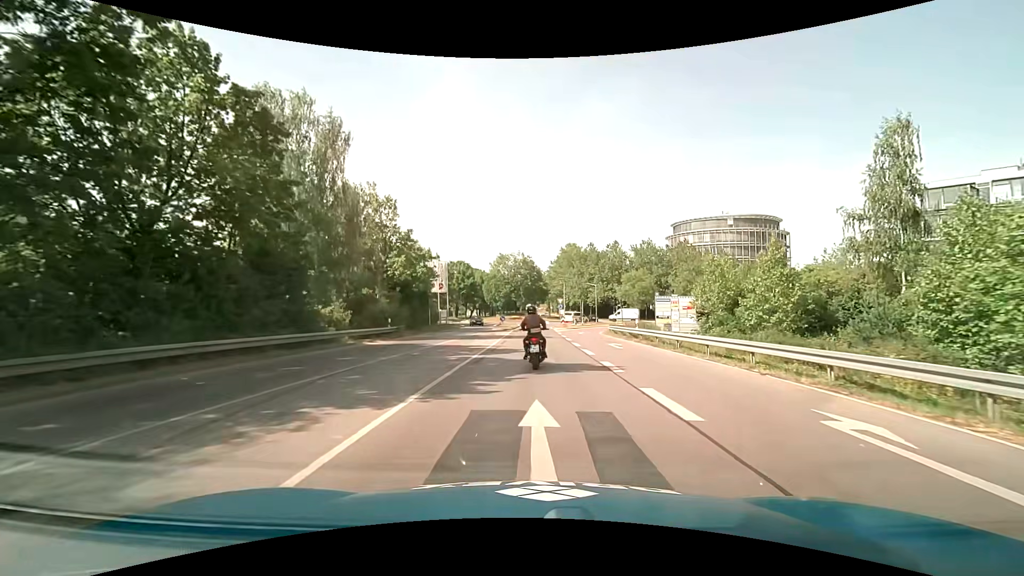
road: tertiary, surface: asphalt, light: Day
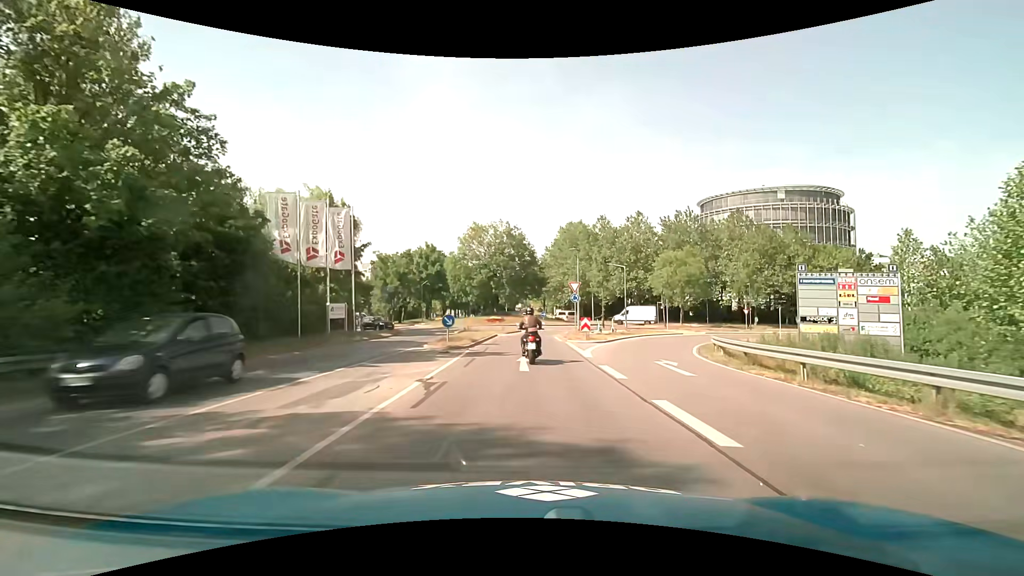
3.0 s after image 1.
(0.0, +31.1) m; +1°
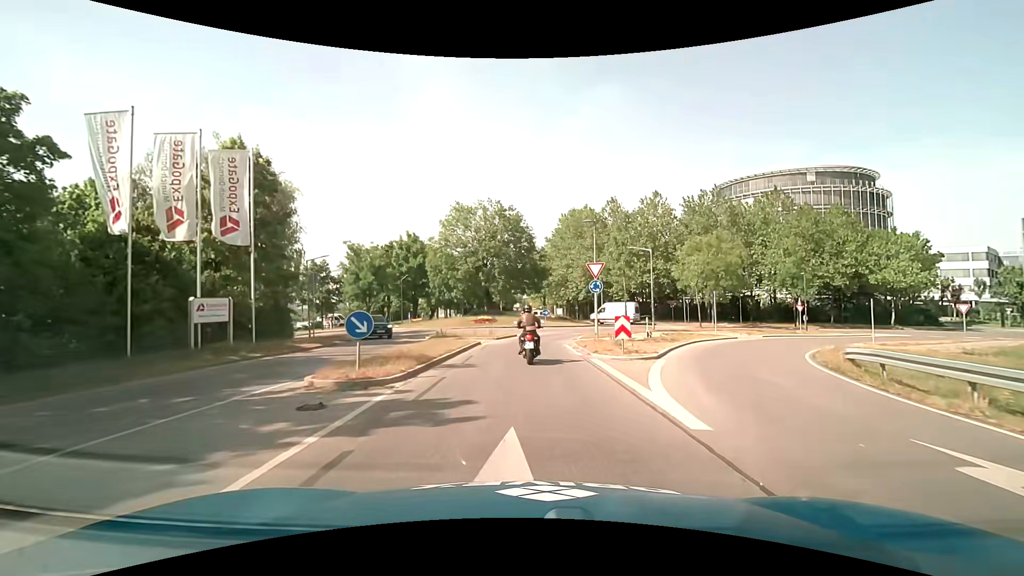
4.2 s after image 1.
(0.0, +11.4) m; 0°
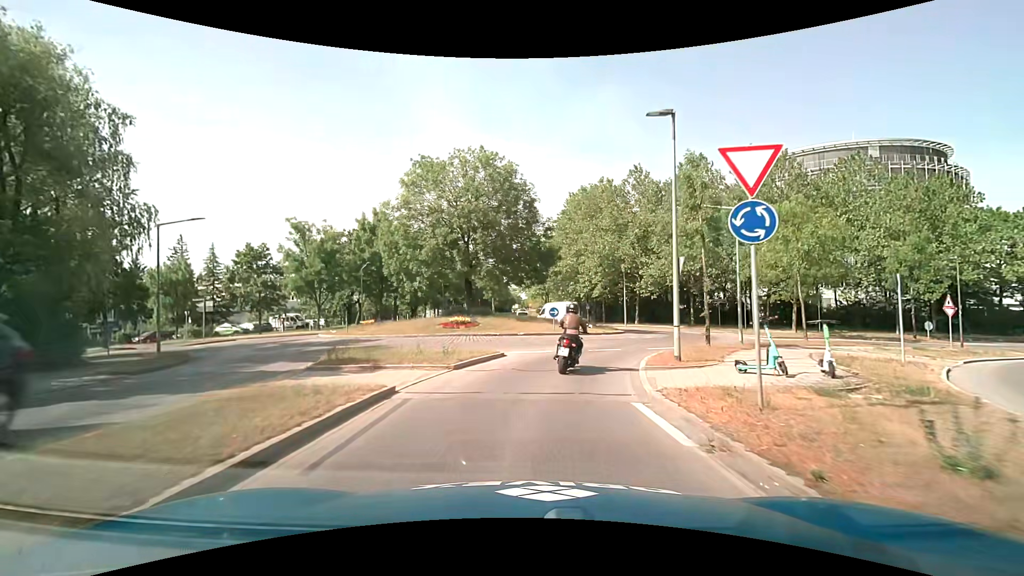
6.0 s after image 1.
(0.0, +15.7) m; 0°
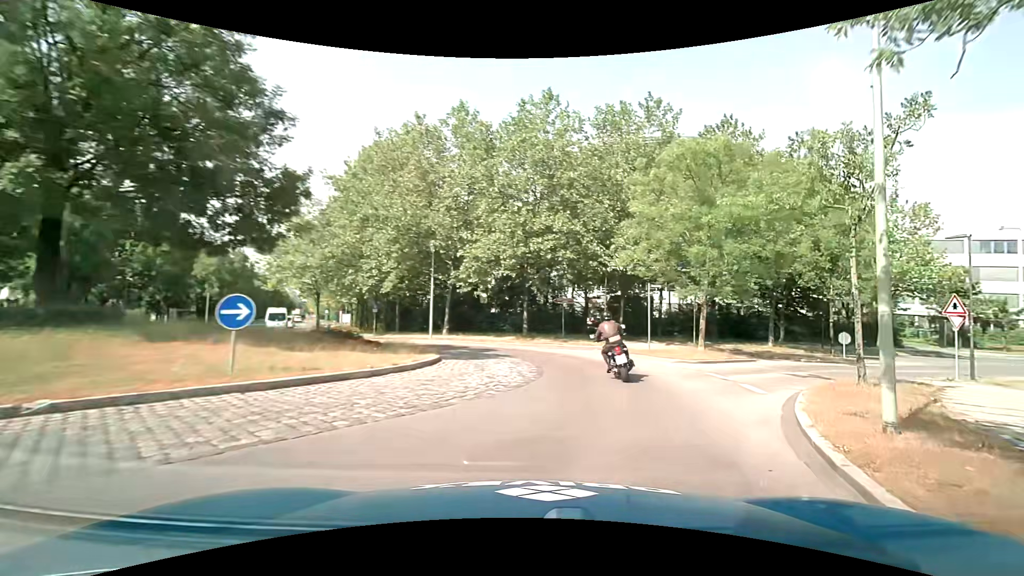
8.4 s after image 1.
(+1.8, +18.7) m; +22°
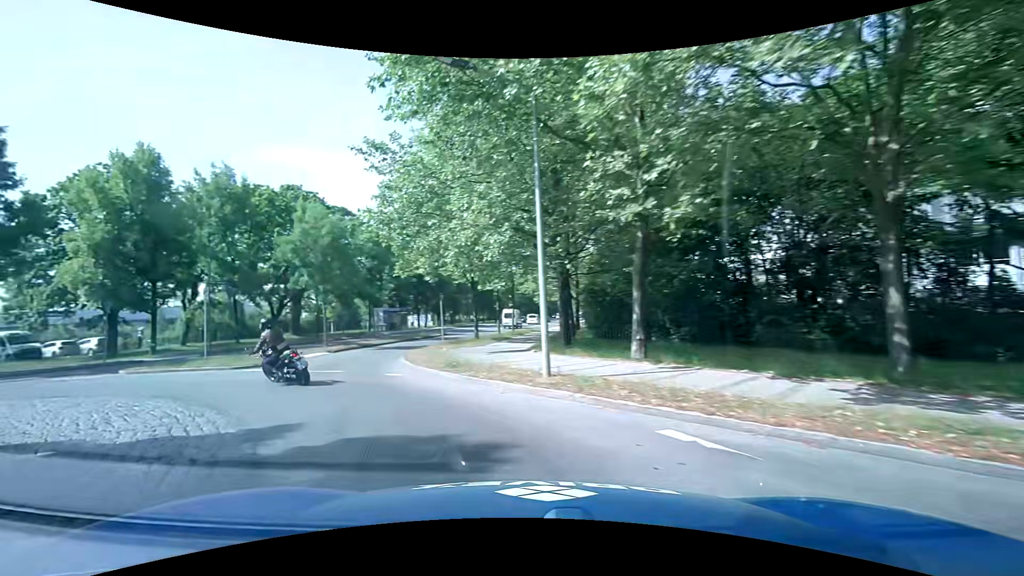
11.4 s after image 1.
(+0.6, +22.8) m; -27°
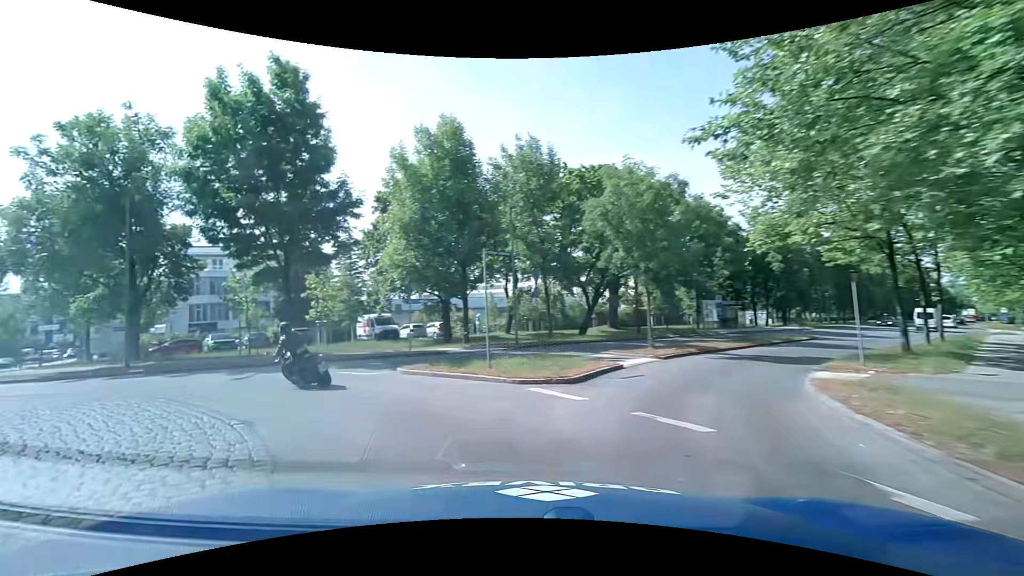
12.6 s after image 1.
(-2.8, +8.5) m; -36°
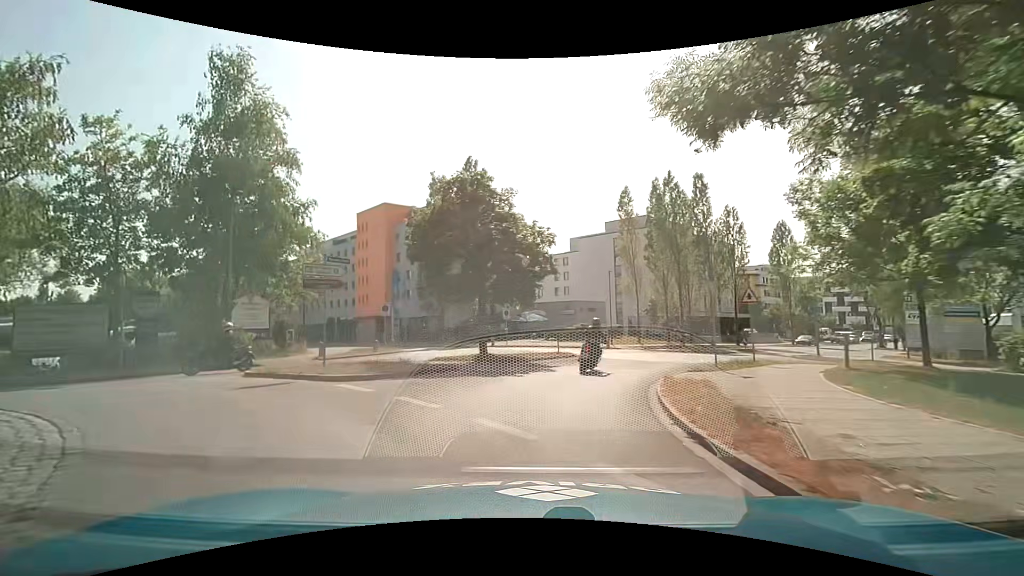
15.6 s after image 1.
(-13.0, +15.5) m; -78°
(0, +10) (+3, +19) (+8, +28) (+14, +37) (+20, +44) (+26, +52) (+33, +60) (+39, +67) (+46, +75) (+53, +82) m
